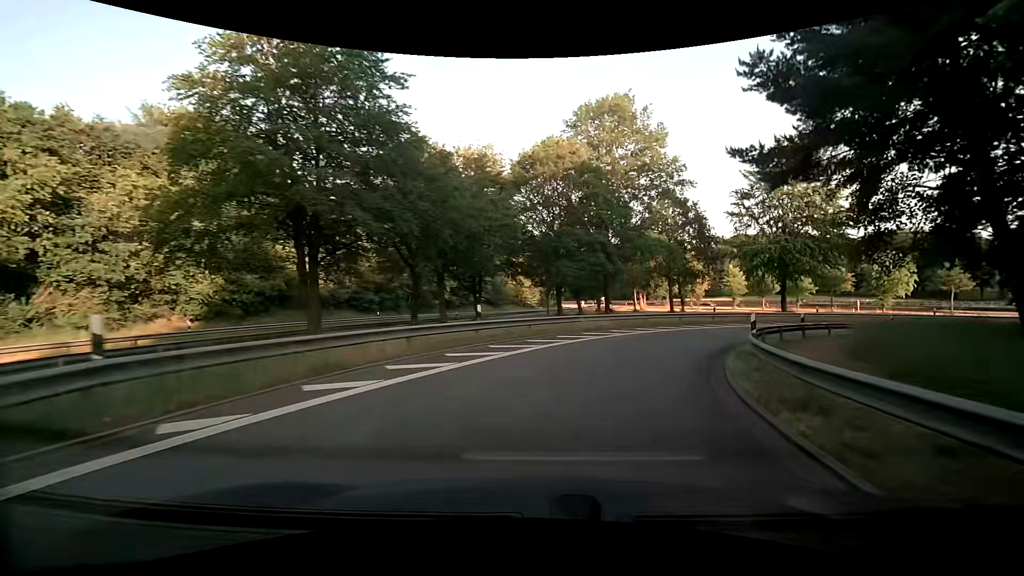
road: motorway_link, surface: asphalt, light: Day
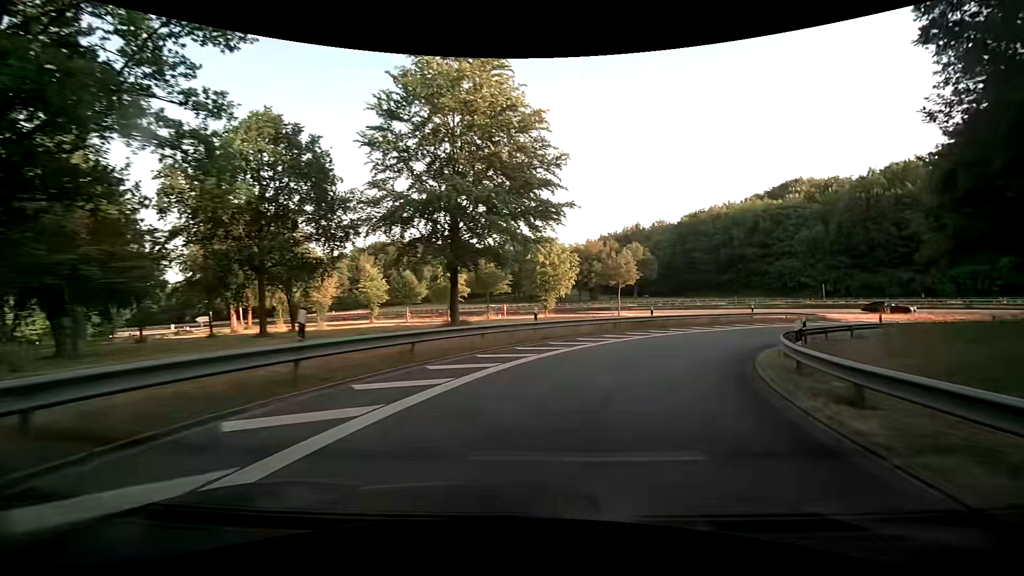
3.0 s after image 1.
(+9.3, +27.5) m; +39°
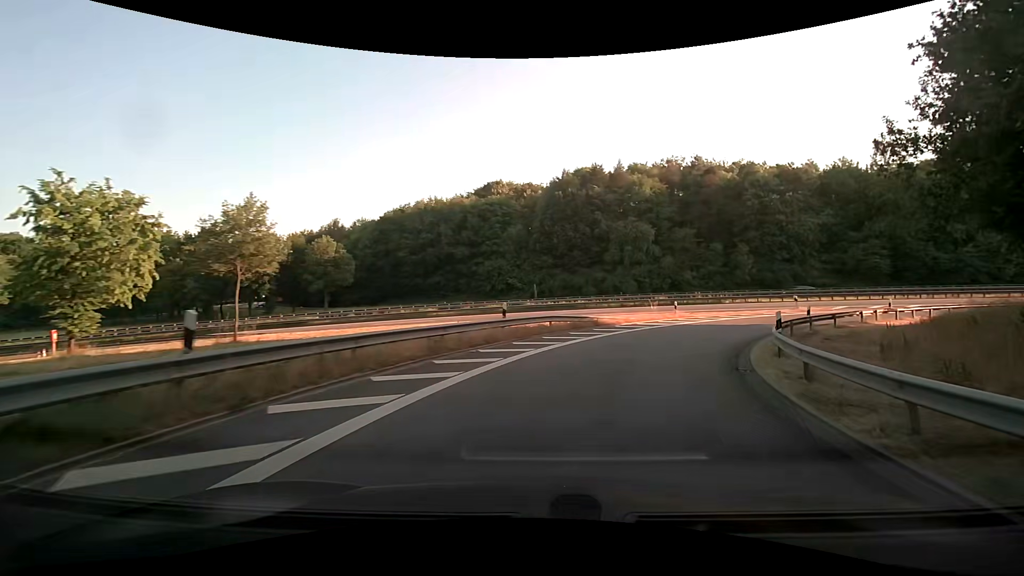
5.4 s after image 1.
(+6.3, +22.3) m; +32°
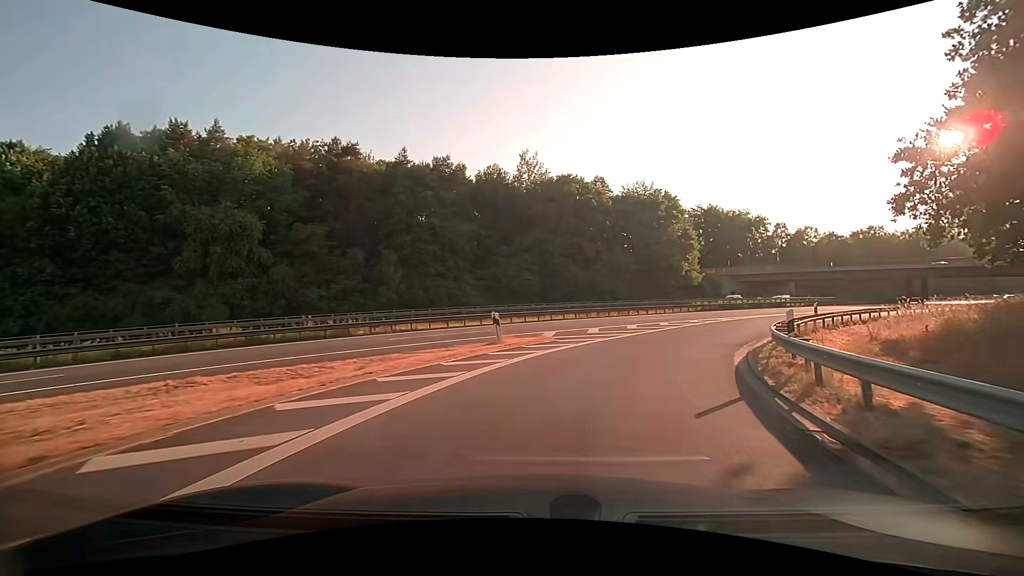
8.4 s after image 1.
(+9.9, +27.1) m; +39°
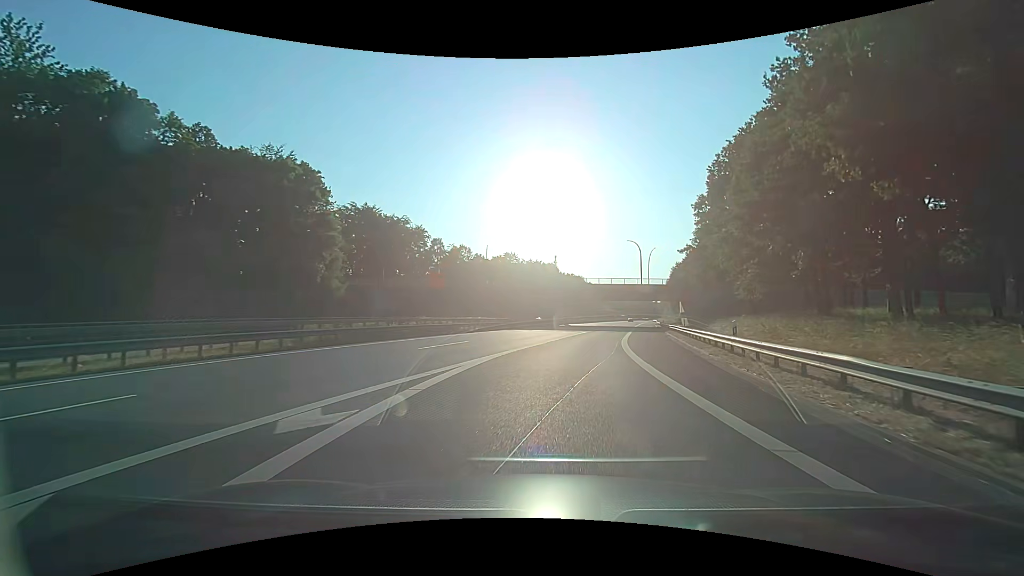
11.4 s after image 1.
(+10.3, +29.3) m; +38°
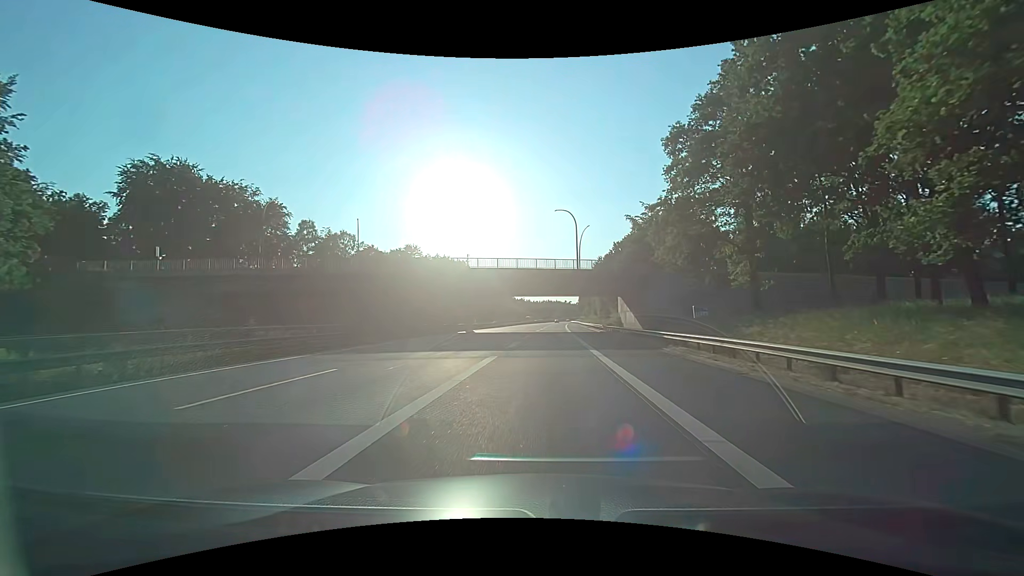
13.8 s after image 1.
(+3.5, +29.4) m; +11°
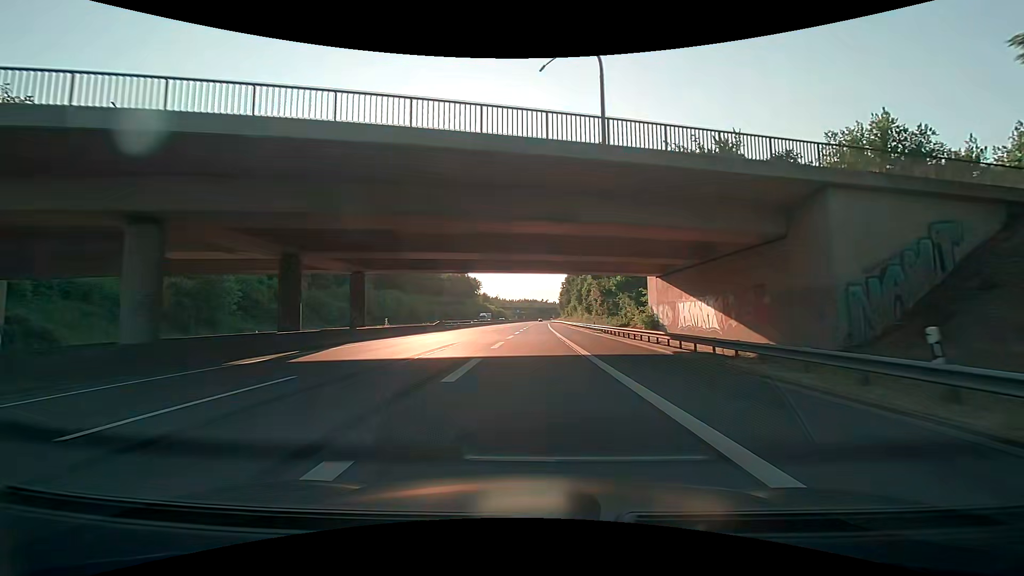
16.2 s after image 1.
(+1.2, +38.1) m; +3°
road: motorway
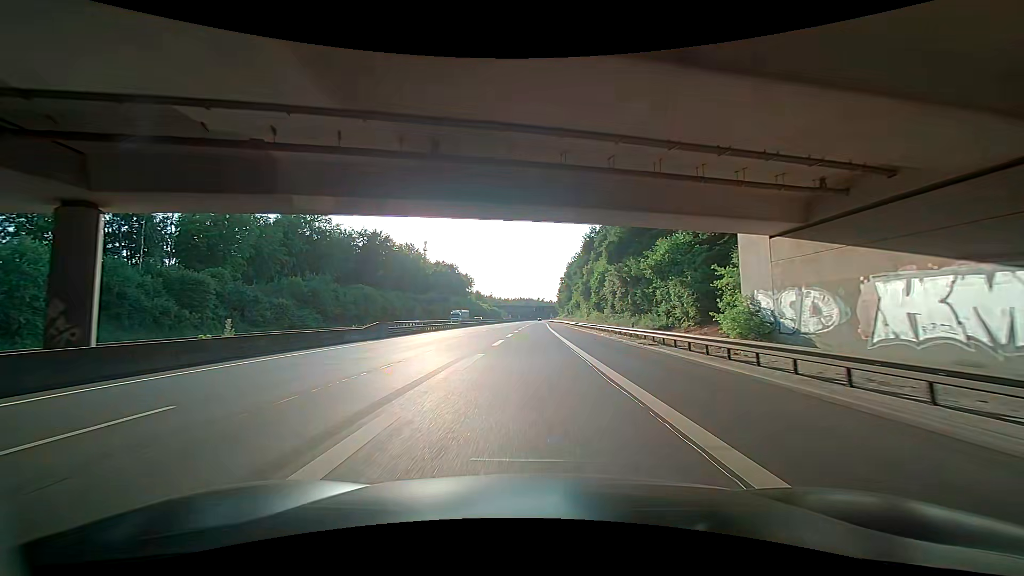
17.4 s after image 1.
(+0.1, +22.1) m; +2°
(0, +10) (0, +20) (0, +30) (0, +40) (-1, +50) (-1, +60) (-1, +70) (-1, +80) (-1, +90) (-2, +100) m
